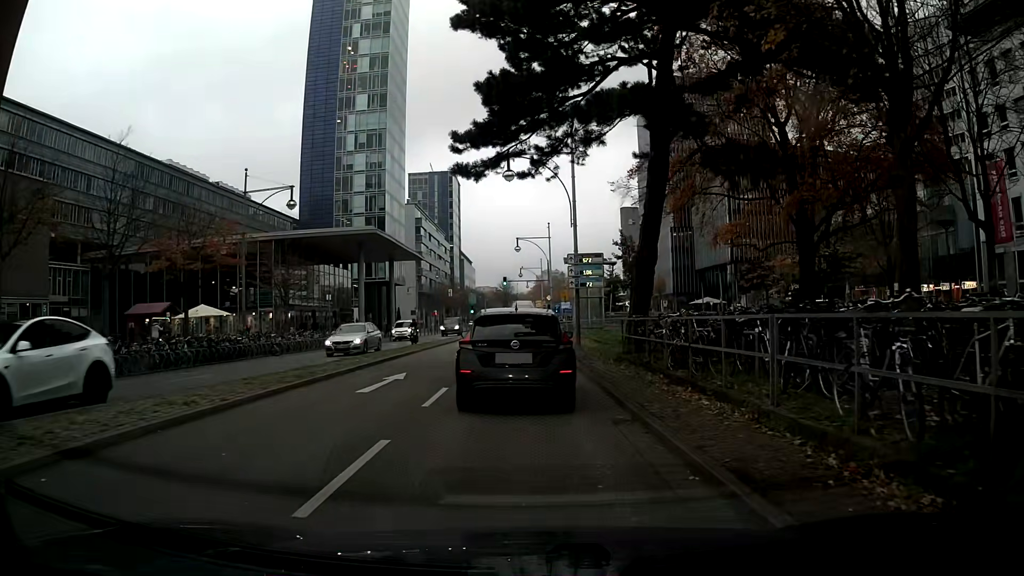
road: primary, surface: asphalt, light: Day
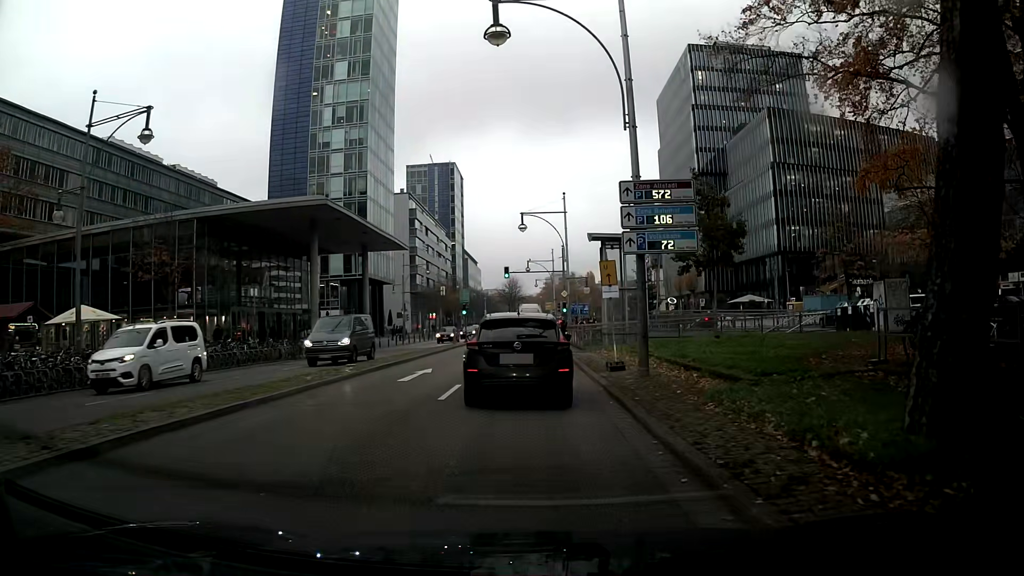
(0.0, +16.6) m; -1°
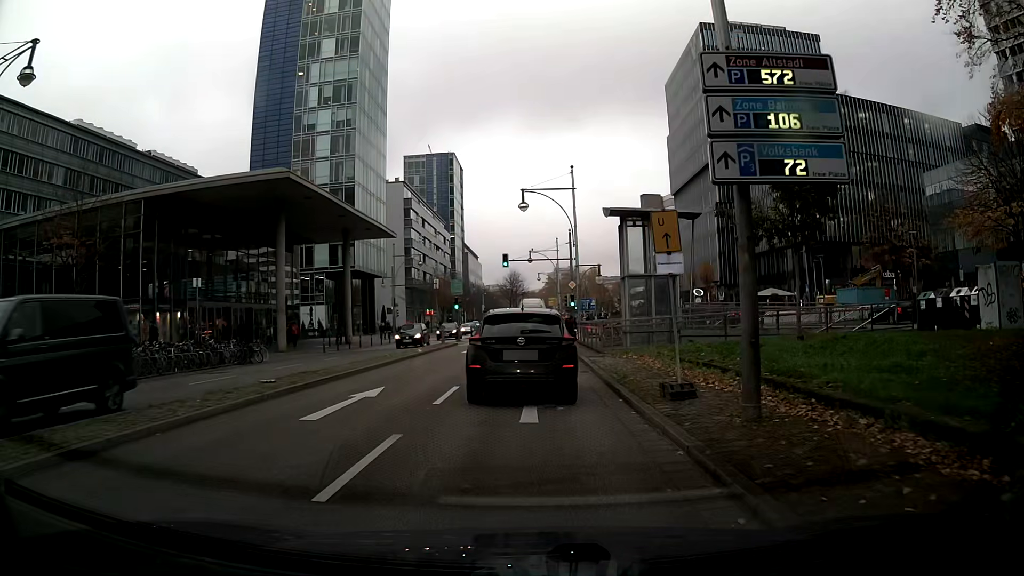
(0.0, +7.3) m; 0°
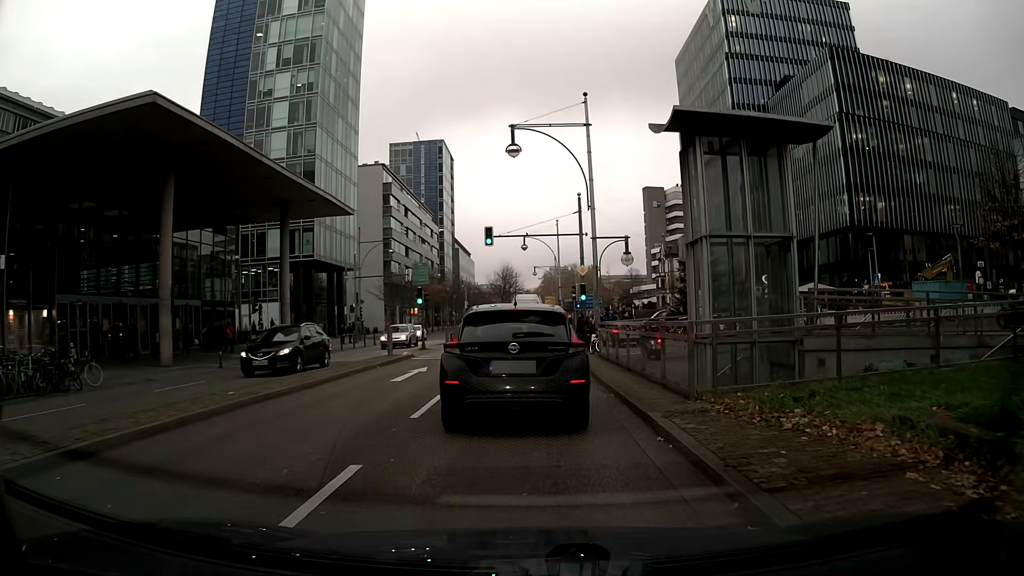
(0.0, +13.5) m; 0°
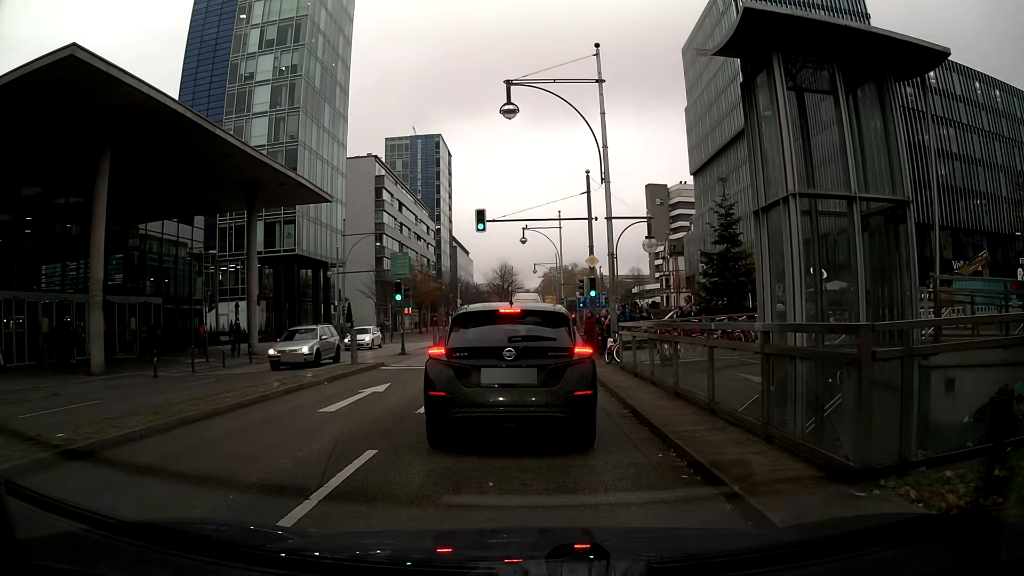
(0.0, +5.2) m; 0°
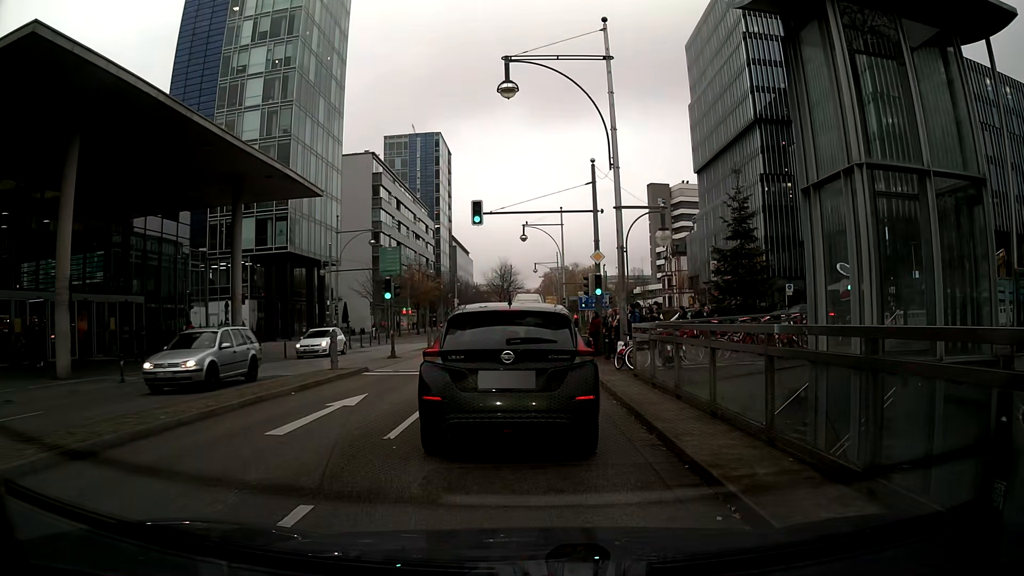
(0.0, +2.1) m; 0°
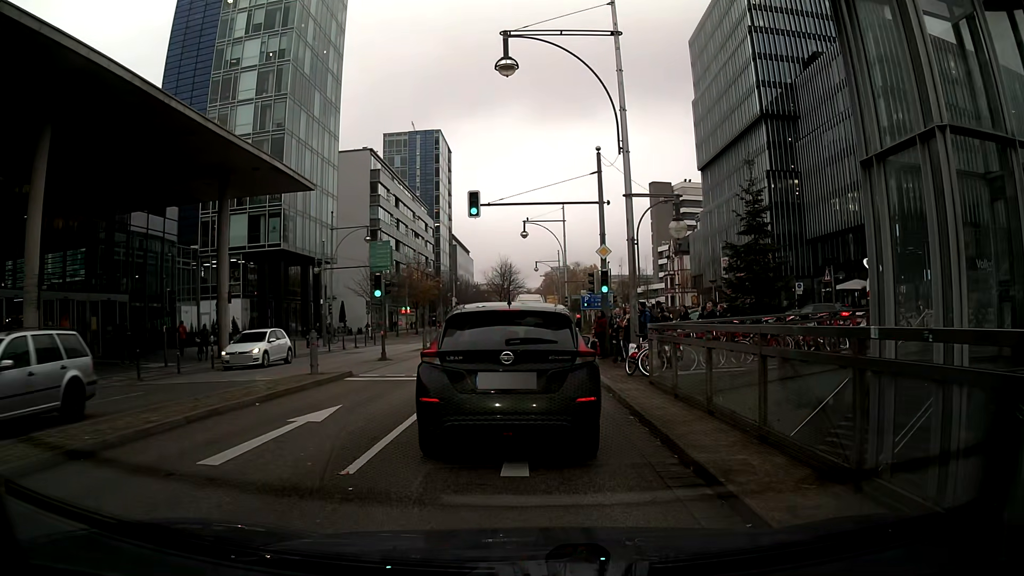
(0.0, +1.8) m; -1°
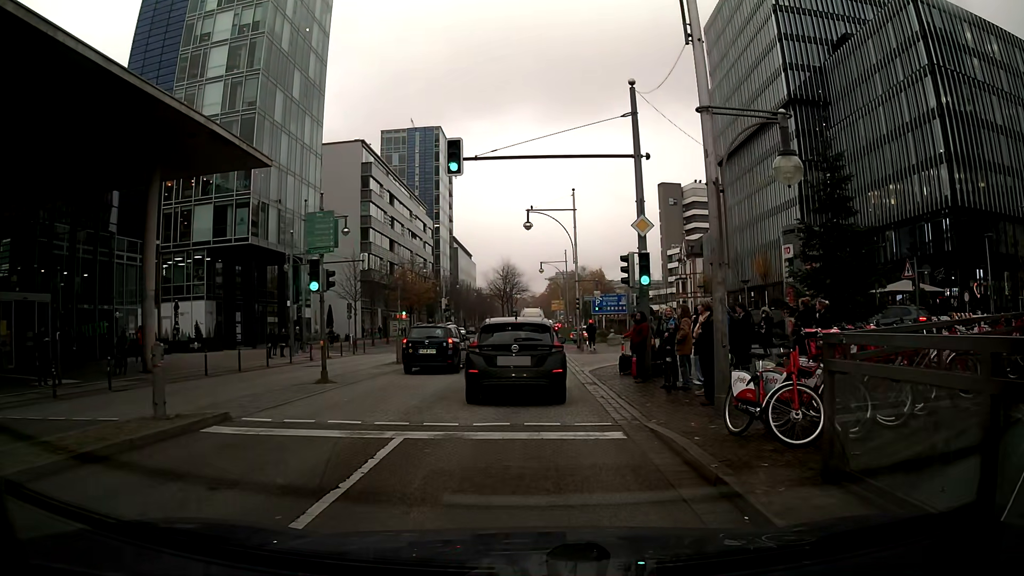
(0.0, +7.8) m; +2°
(0, +10) (0, +20) (-1, +30) (-1, +40) (-1, +50) (-1, +60) (-1, +70) (-1, +80) (-1, +90) (-1, +100) m
